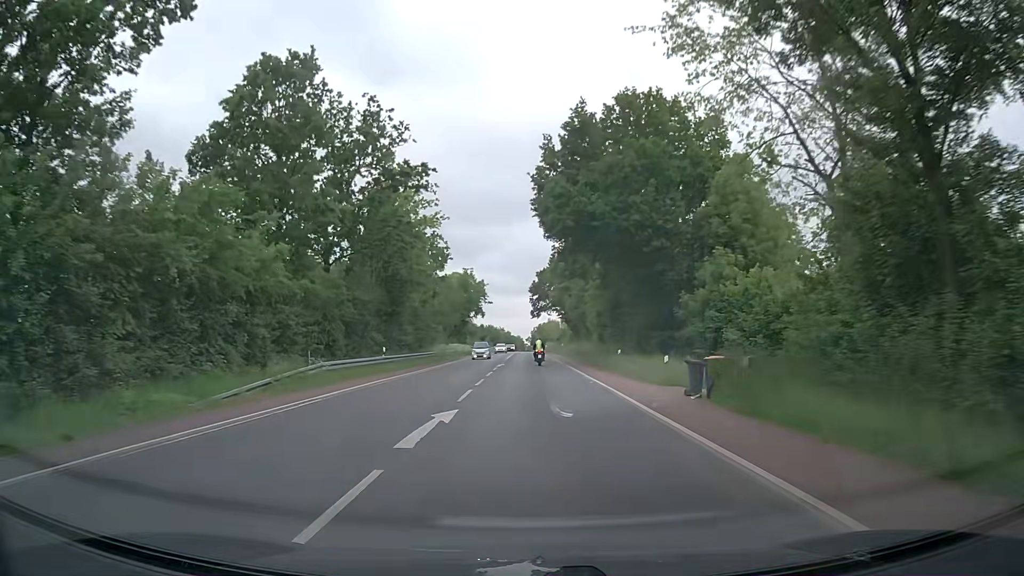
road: secondary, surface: asphalt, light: Day
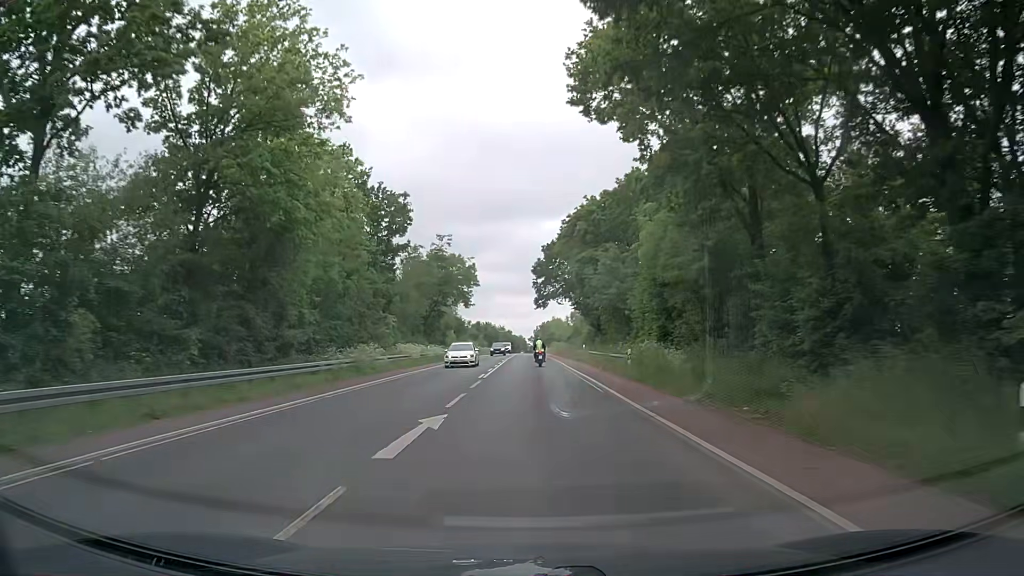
(+0.2, +31.1) m; 0°
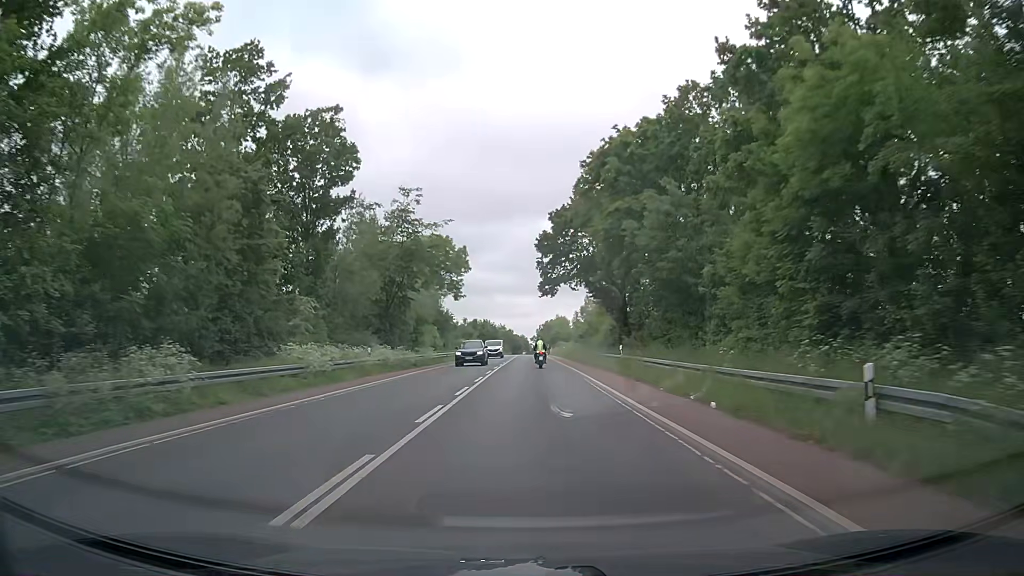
(0.0, +21.4) m; 0°
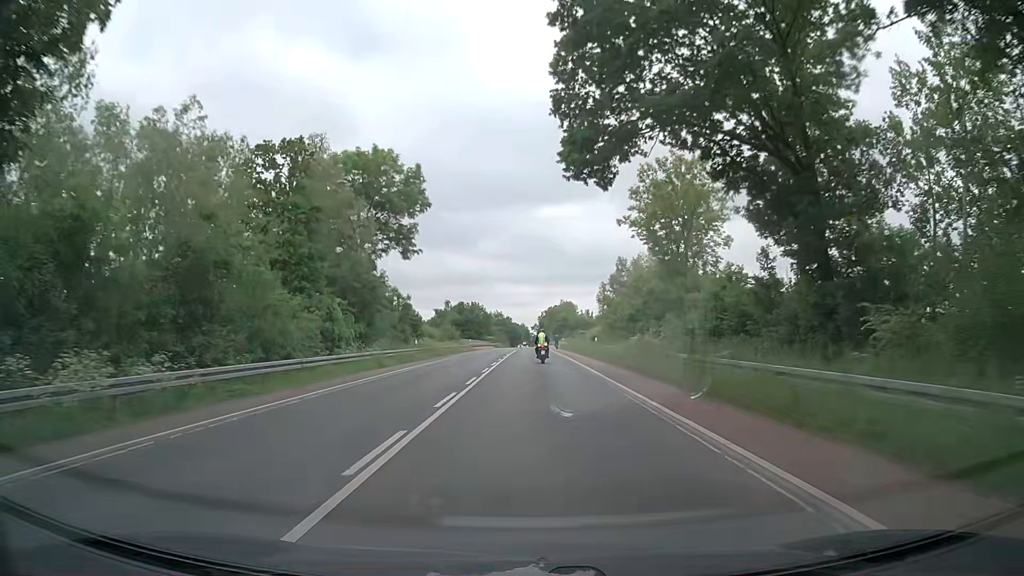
(0.0, +42.2) m; 0°
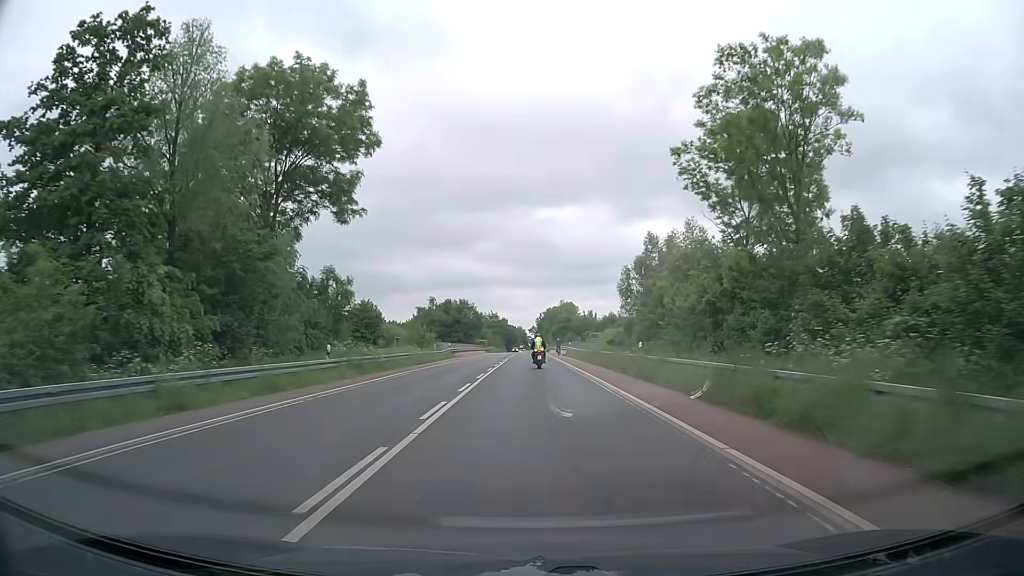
(+0.2, +20.1) m; 0°
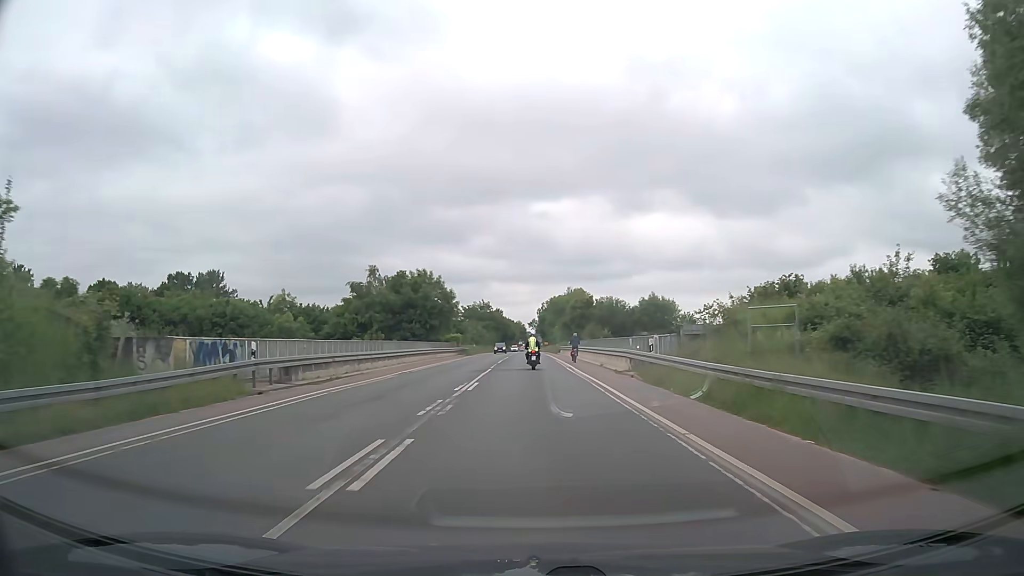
(+0.2, +48.8) m; 0°
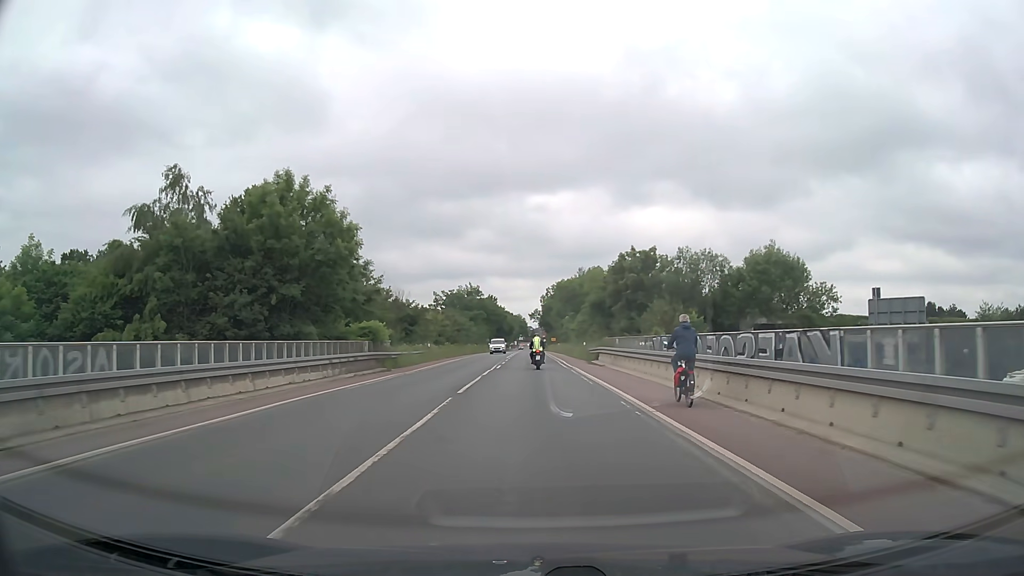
(-0.3, +47.6) m; 0°
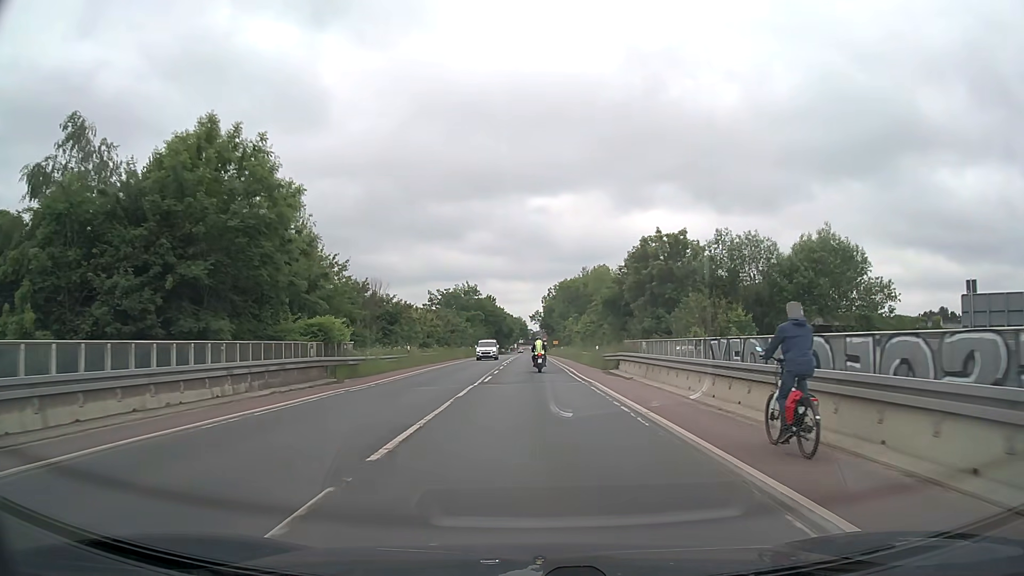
(0.0, +9.6) m; 0°
(0, +10) (0, +20) (0, +30) (0, +40) (0, +50) (0, +60) (0, +70) (0, +80) (0, +90) (0, +100) m
